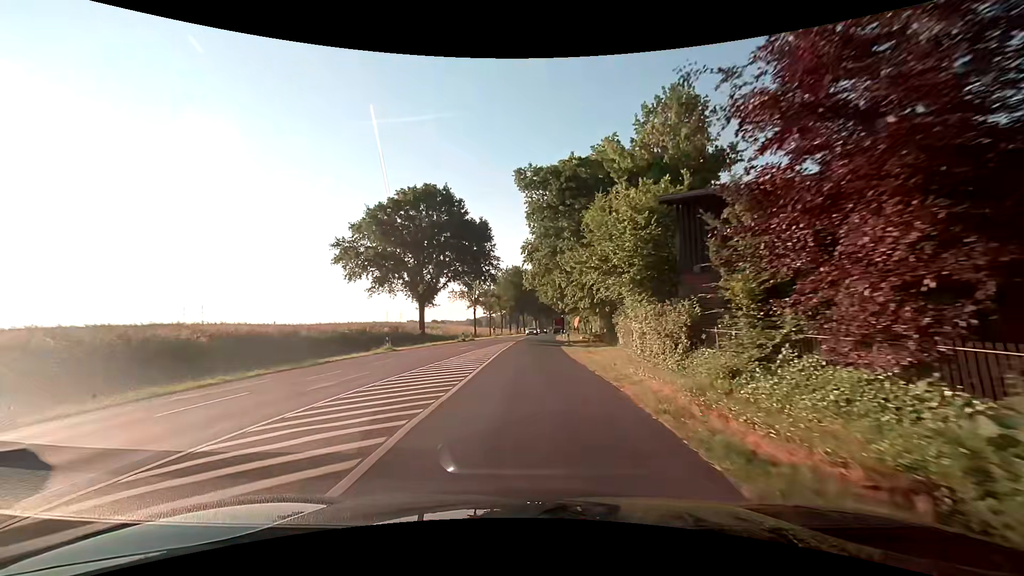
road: secondary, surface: asphalt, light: Day
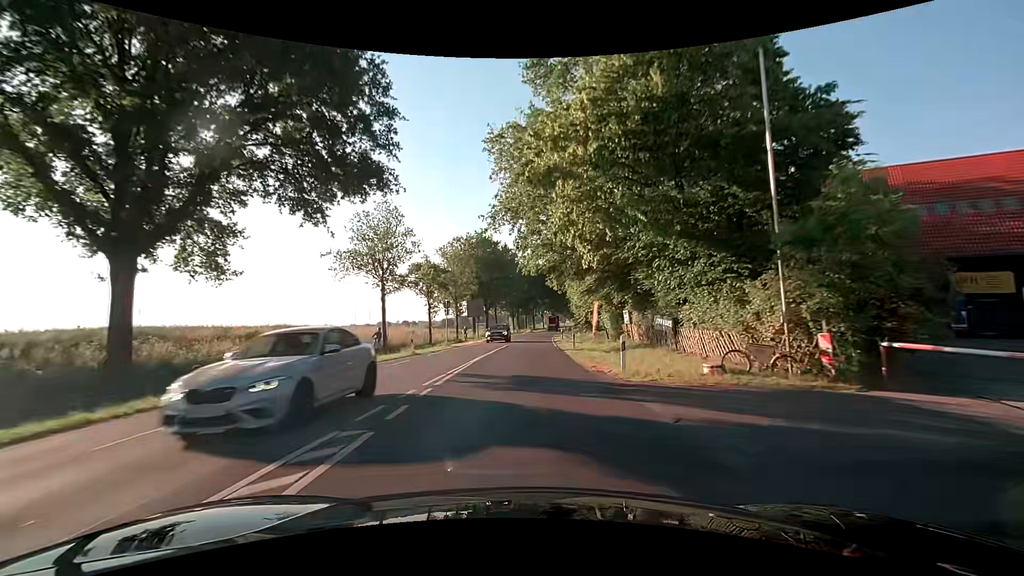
(+0.8, +39.1) m; +3°
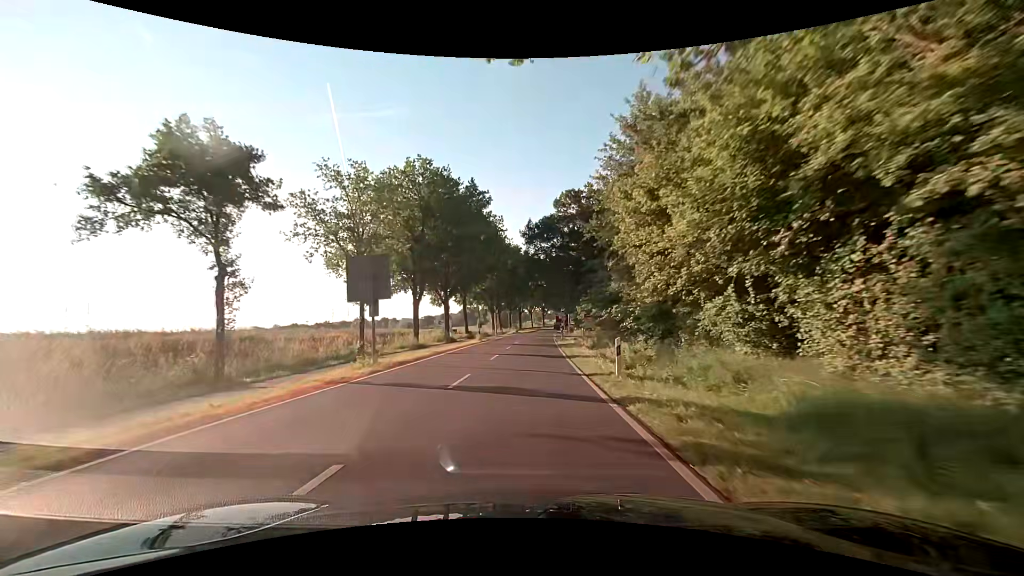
(+0.6, +31.2) m; +2°
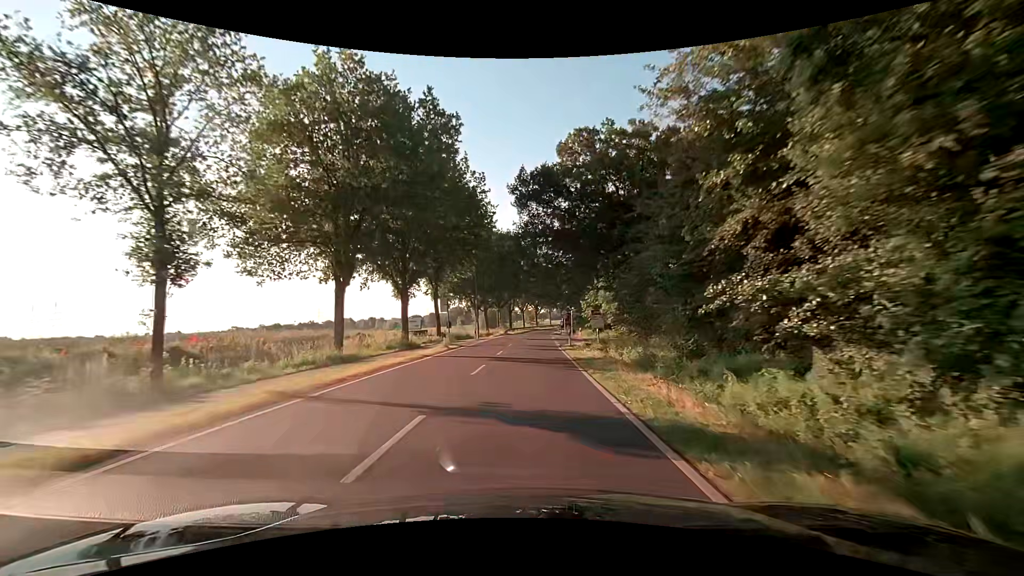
(+0.1, +15.7) m; 0°
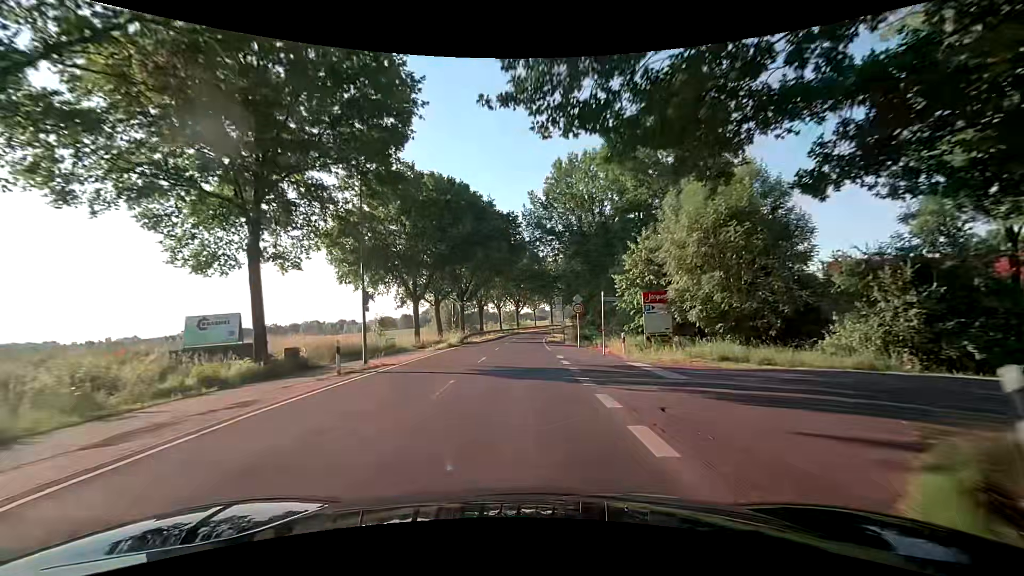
(+0.9, +31.3) m; +3°
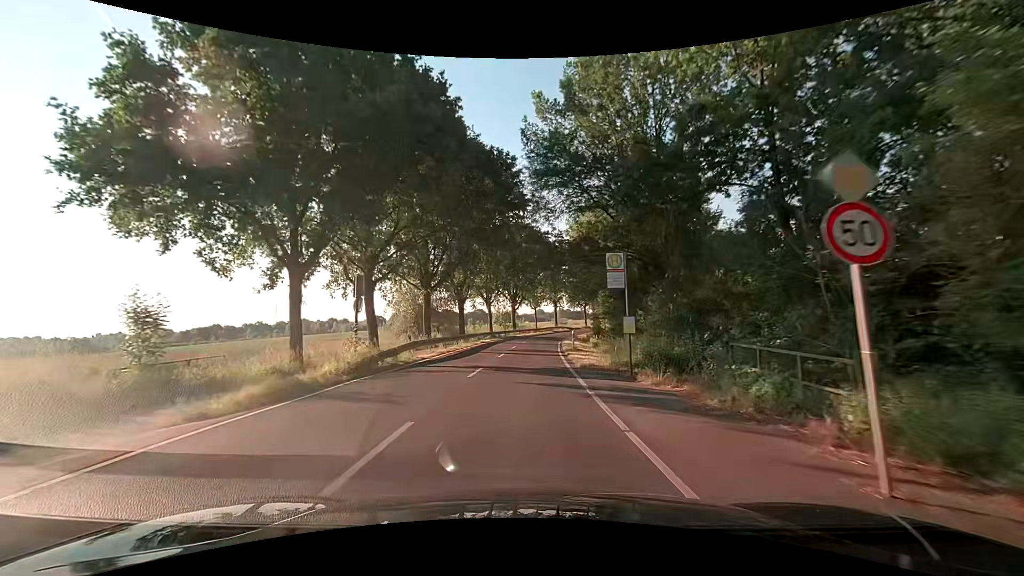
(+0.1, +23.4) m; 0°
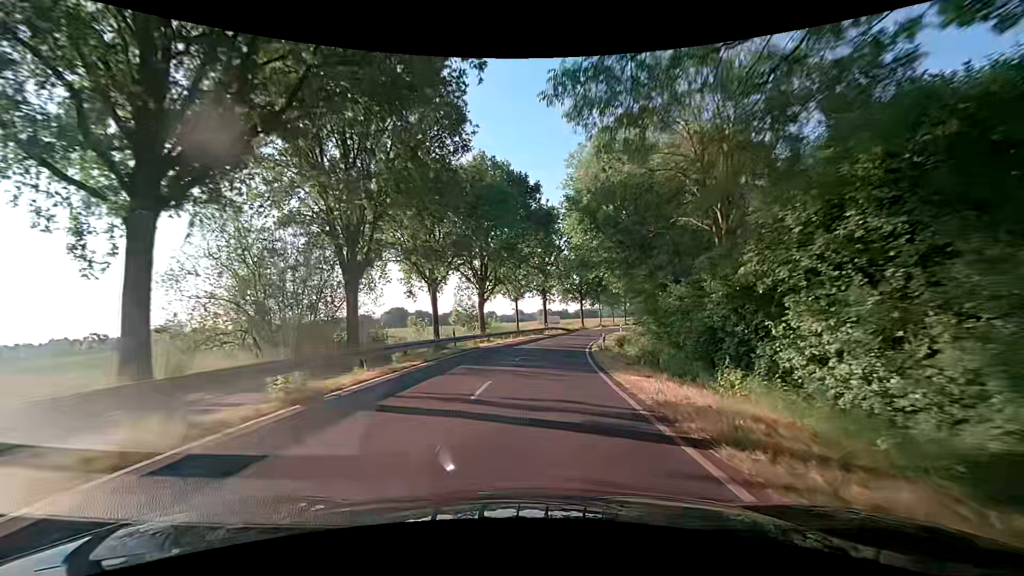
(+0.4, +31.2) m; +2°
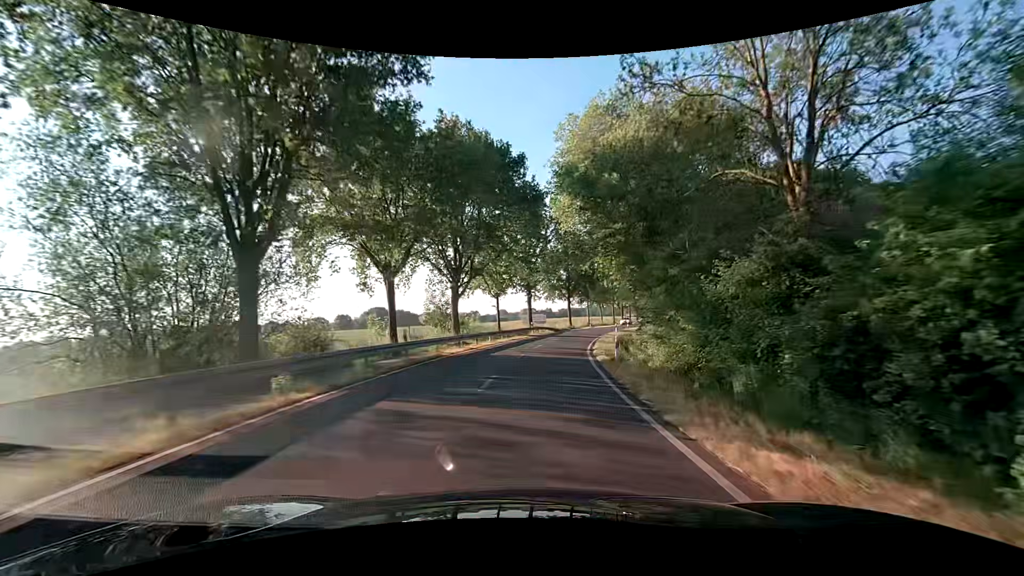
(+0.1, +7.8) m; +2°
(0, +10) (+1, +20) (+2, +30) (+4, +40) (+6, +50) (+8, +59) (+11, +69) (+14, +78) (+18, +88) (+21, +97) m
